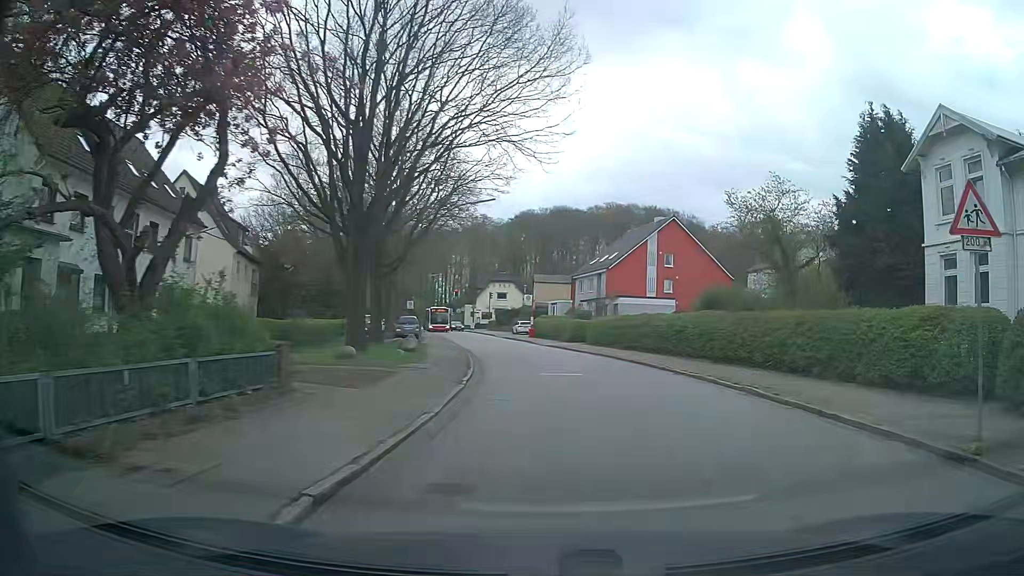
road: tertiary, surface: asphalt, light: Day
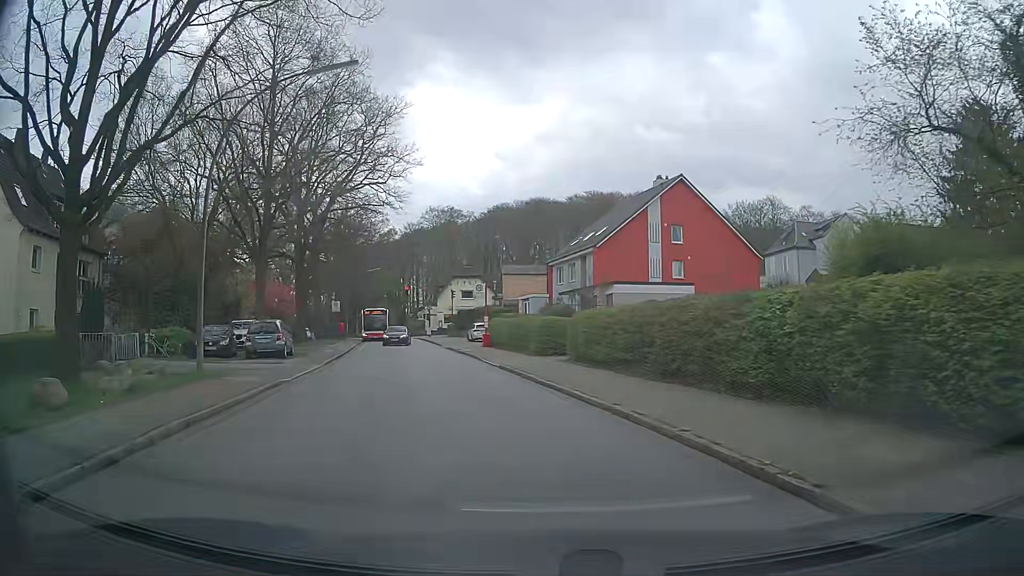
(+1.7, +20.2) m; +3°
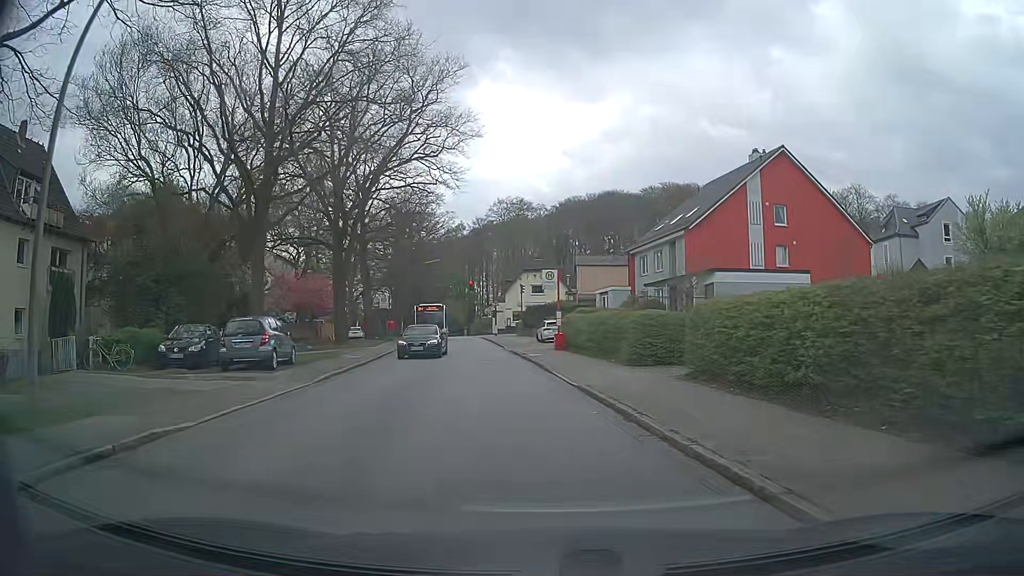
(-0.6, +8.4) m; -8°
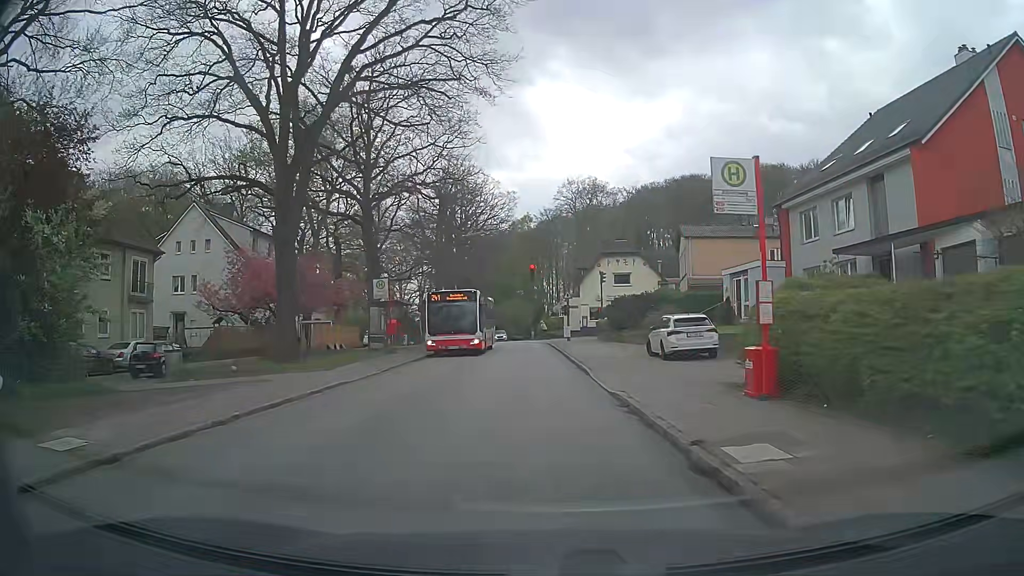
(-1.1, +21.8) m; -6°
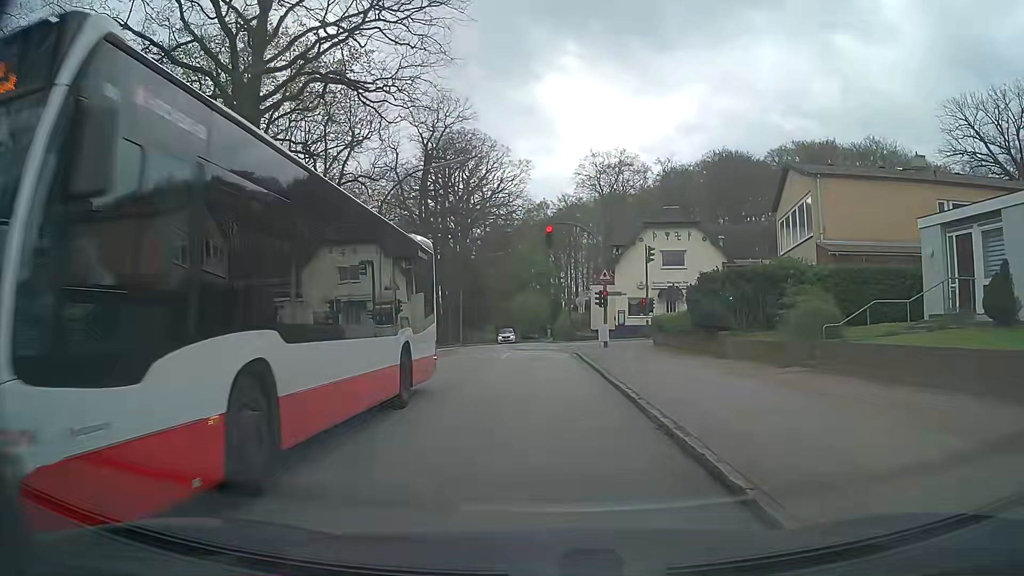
(-0.2, +20.2) m; -1°
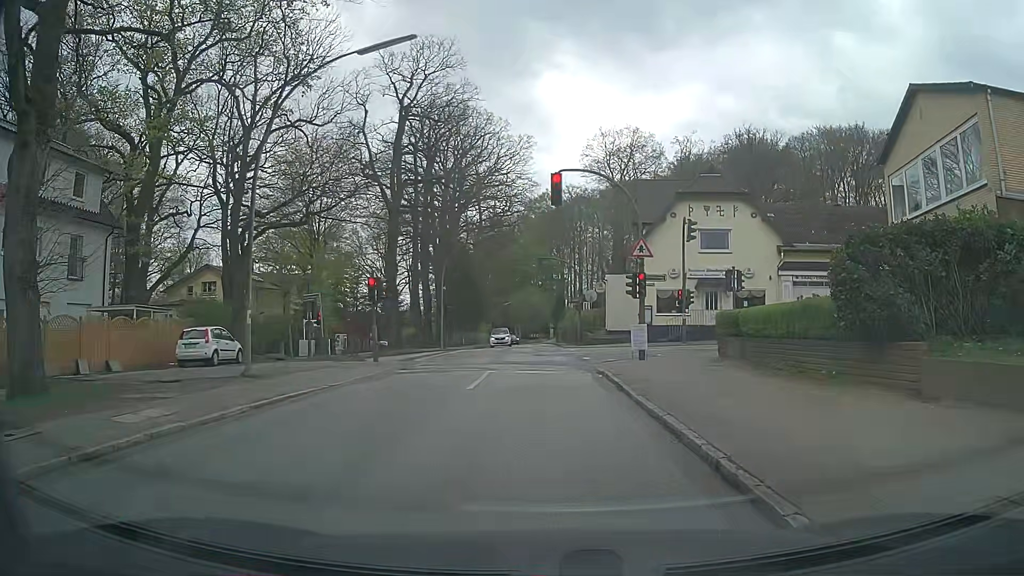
(0.0, +12.0) m; -1°
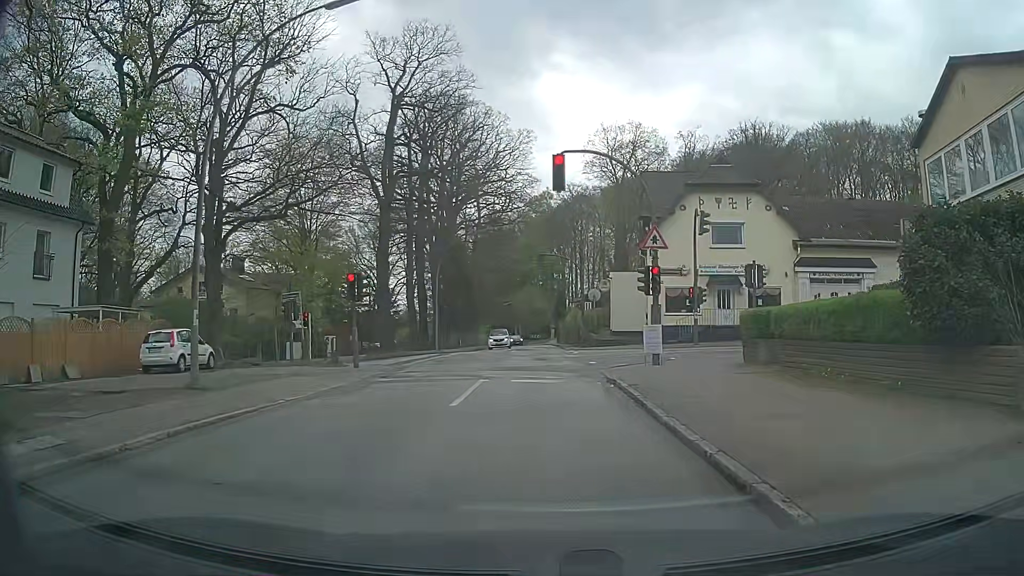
(0.0, +2.6) m; 0°
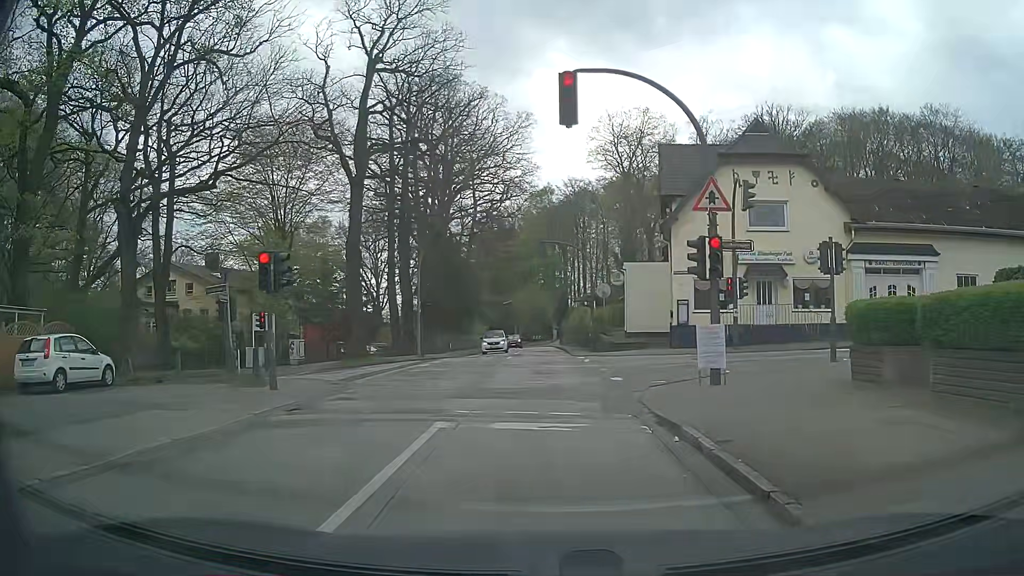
(0.0, +6.7) m; +1°
